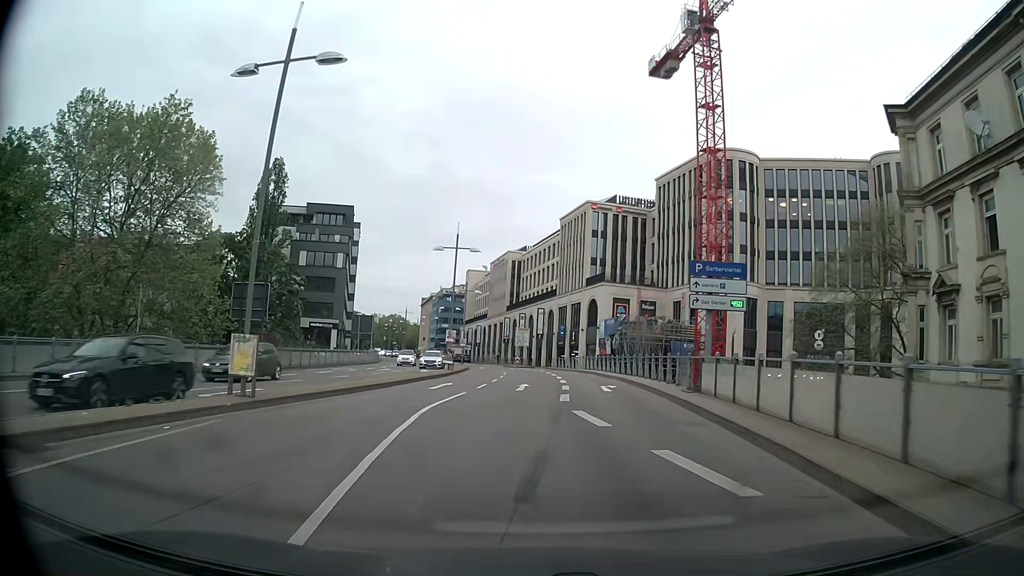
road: primary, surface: asphalt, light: Day
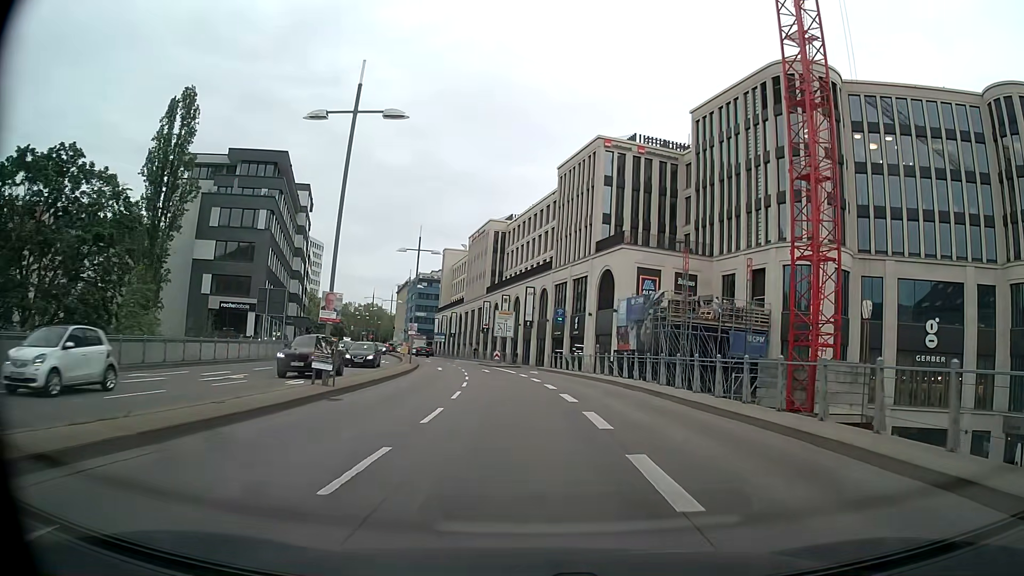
(-0.2, +24.6) m; +1°
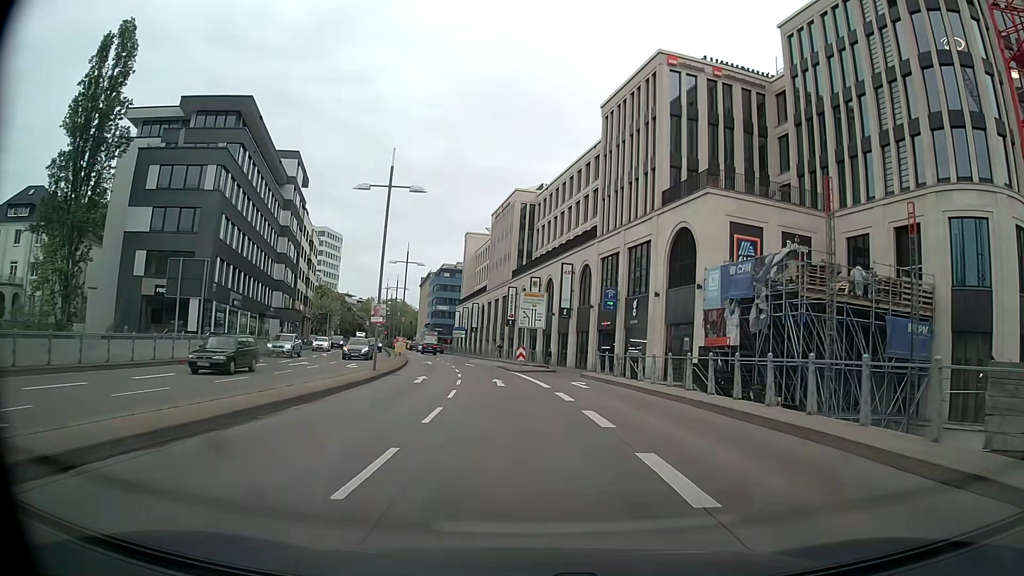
(-0.4, +18.2) m; -3°
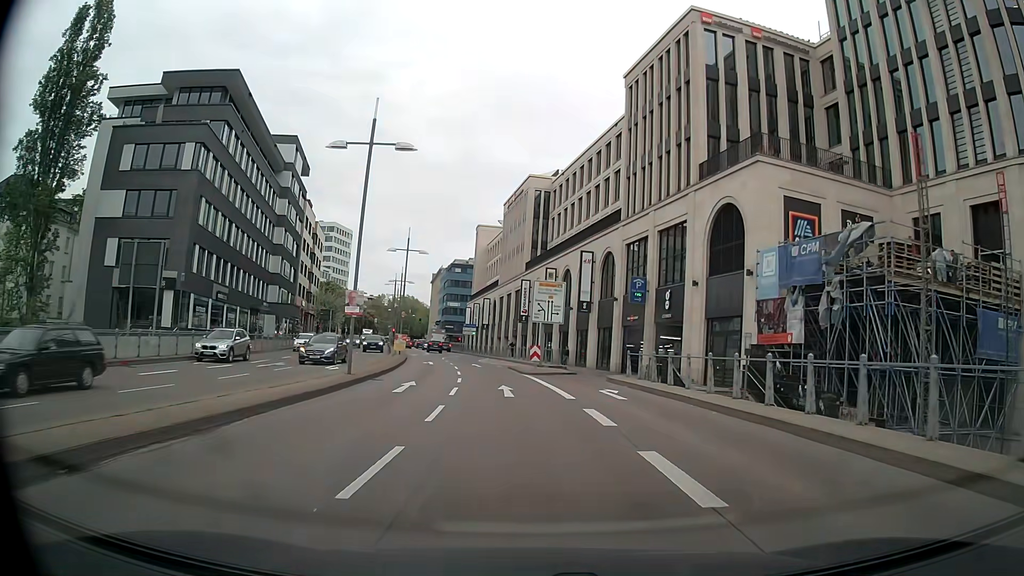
(-0.1, +6.0) m; -1°
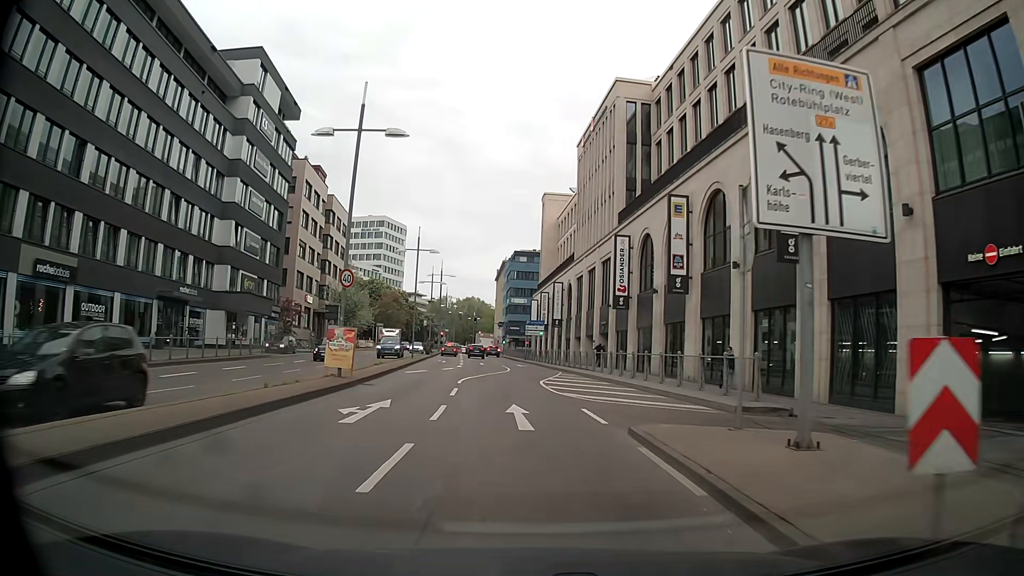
(-1.5, +29.9) m; -6°
(0, +10) (-1, +20) (-1, +30) (-1, +40) (-1, +50) (-2, +60) (-3, +70) (-4, +80) (-5, +90) (-6, +100) m
